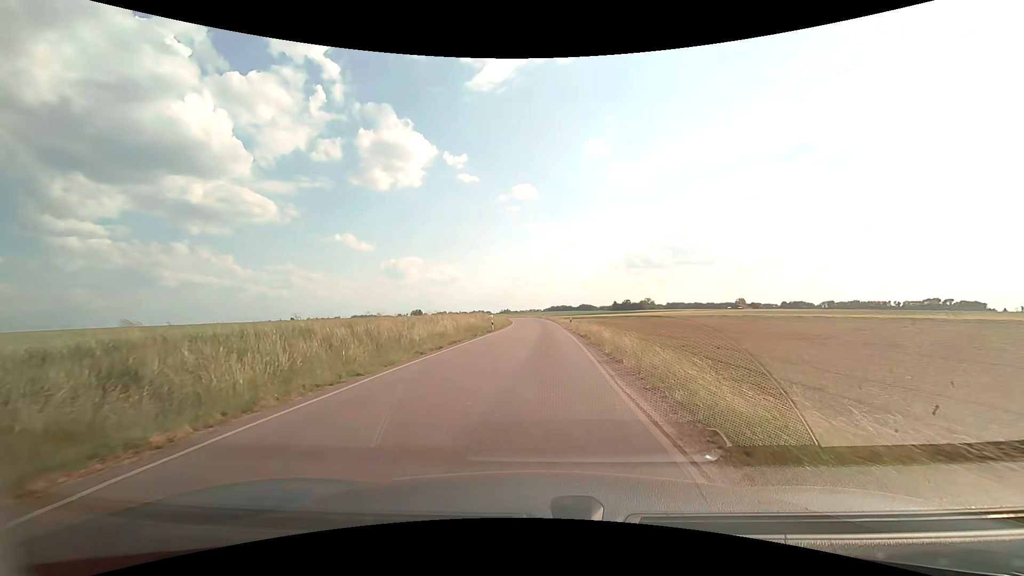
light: Day
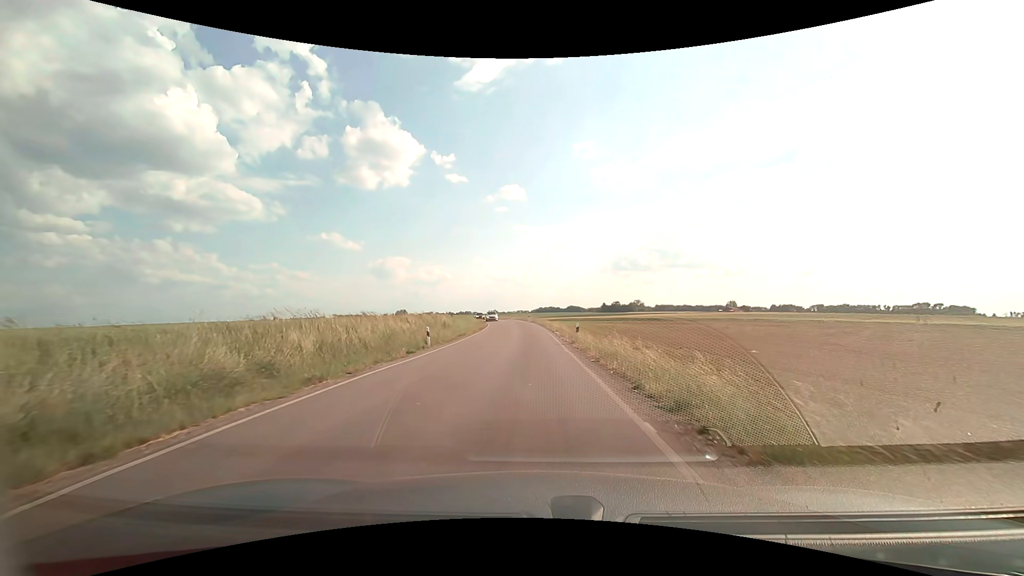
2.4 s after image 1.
(+0.6, +21.8) m; +2°
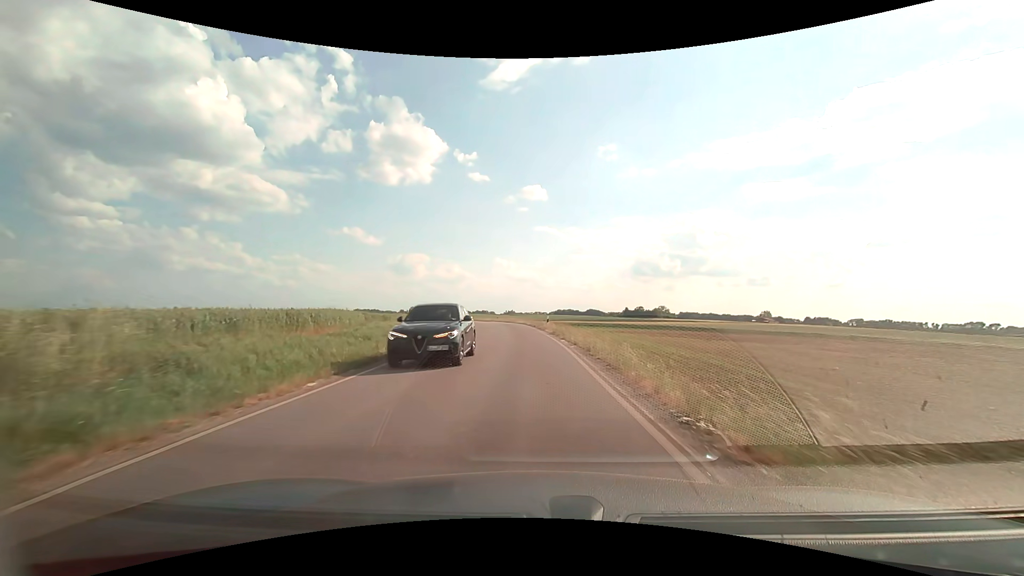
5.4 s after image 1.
(-0.6, +37.4) m; -2°
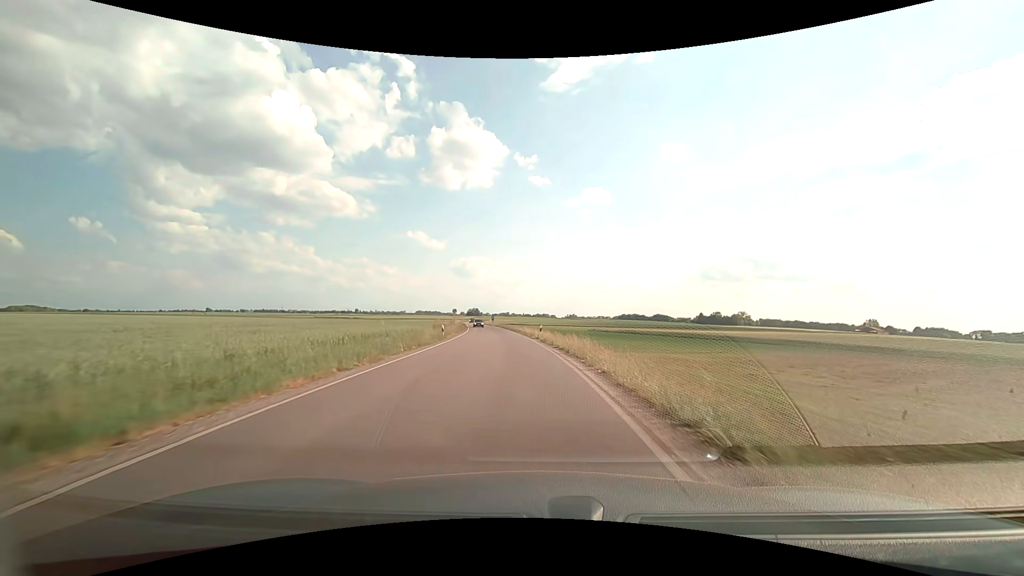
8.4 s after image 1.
(-1.9, +44.5) m; -7°
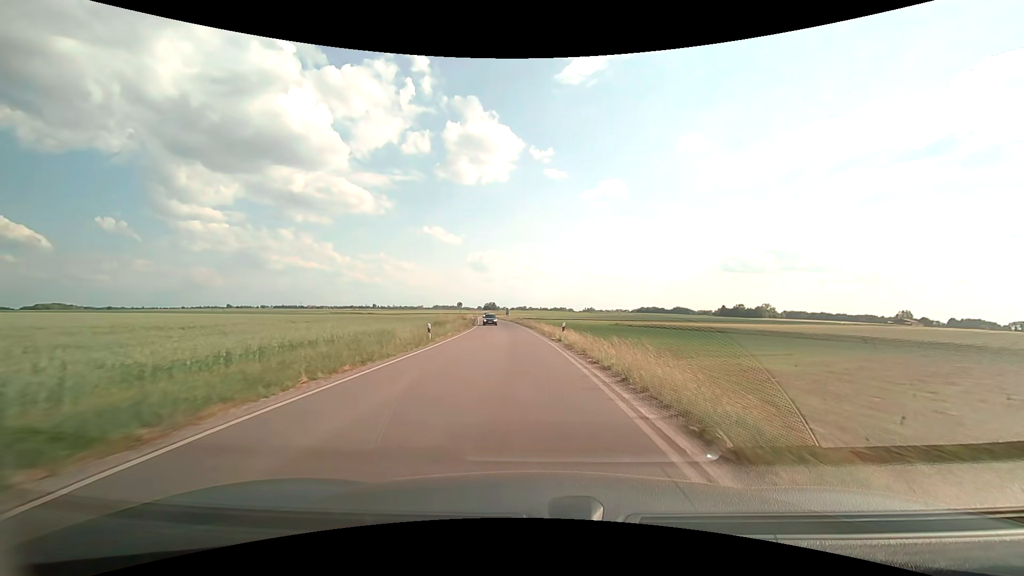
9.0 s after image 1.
(-0.1, +9.4) m; -2°
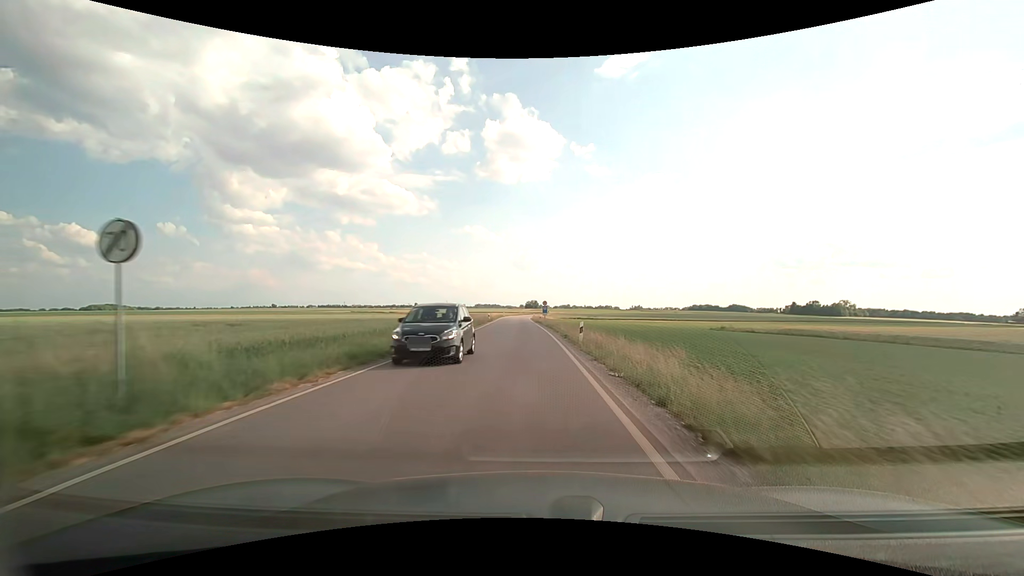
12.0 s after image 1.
(-2.3, +49.3) m; -5°
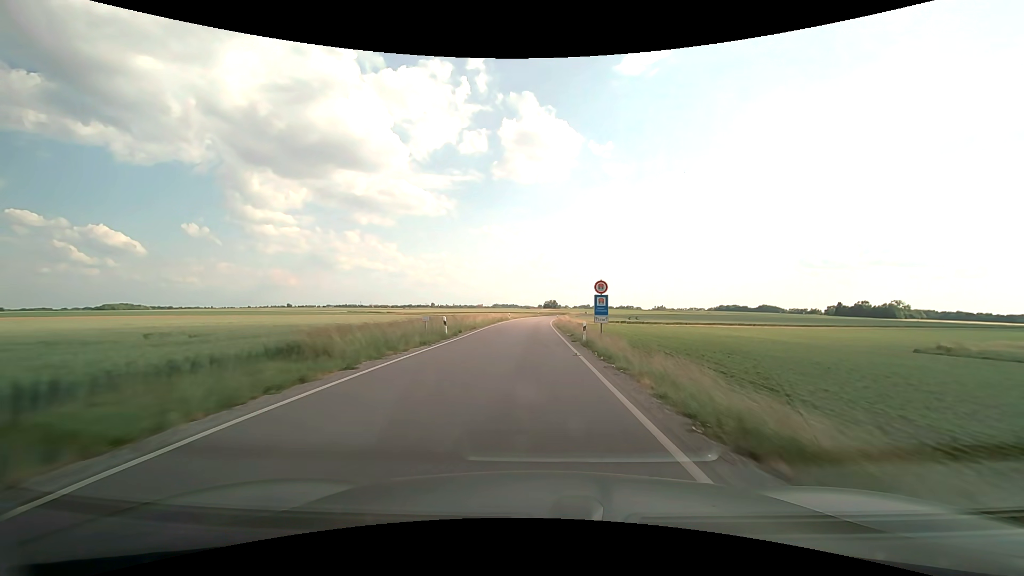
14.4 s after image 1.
(-0.9, +42.6) m; -2°
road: secondary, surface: asphalt
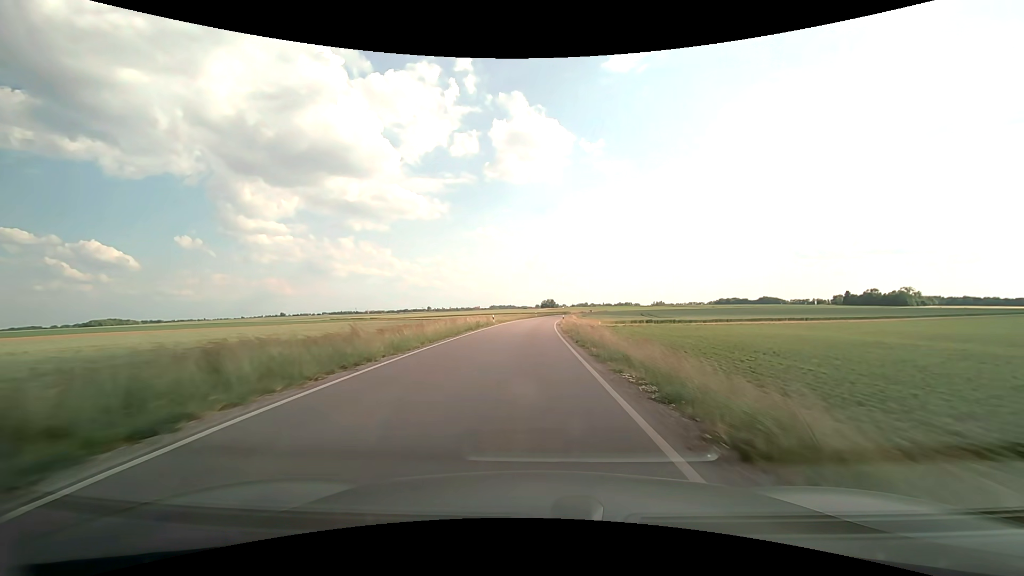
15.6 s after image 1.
(+0.1, +22.5) m; 0°
(0, +10) (0, +20) (0, +30) (0, +40) (0, +50) (+1, +60) (+1, +70) (+2, +80) (+3, +90) (+4, +100) m
